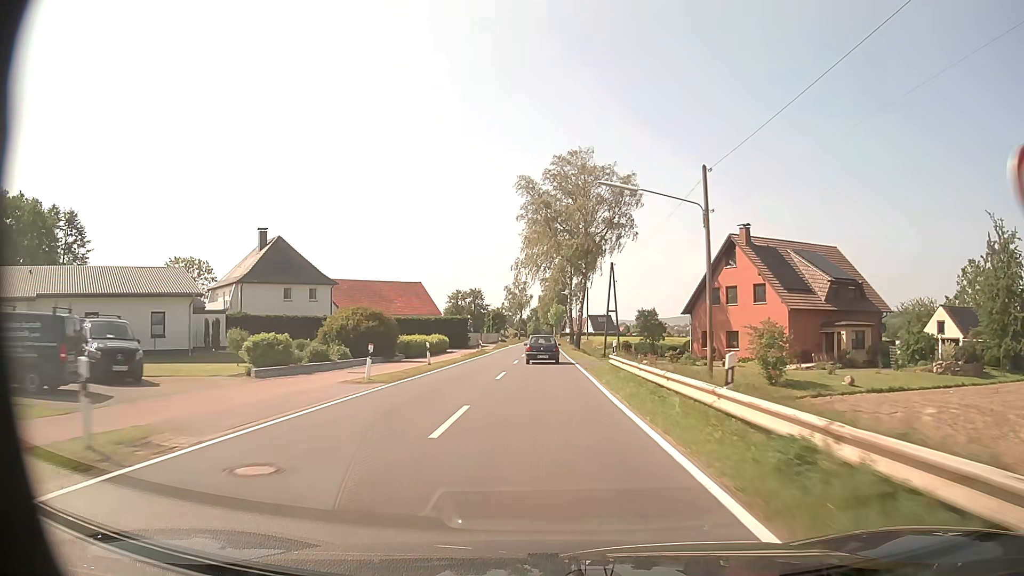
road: tertiary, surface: asphalt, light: Day
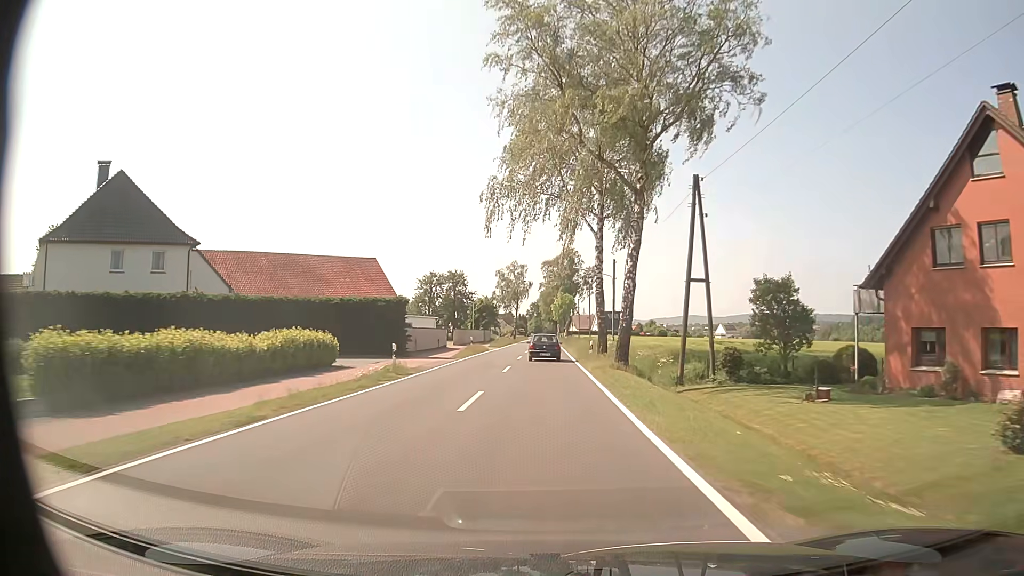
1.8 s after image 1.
(-0.1, +33.1) m; 0°
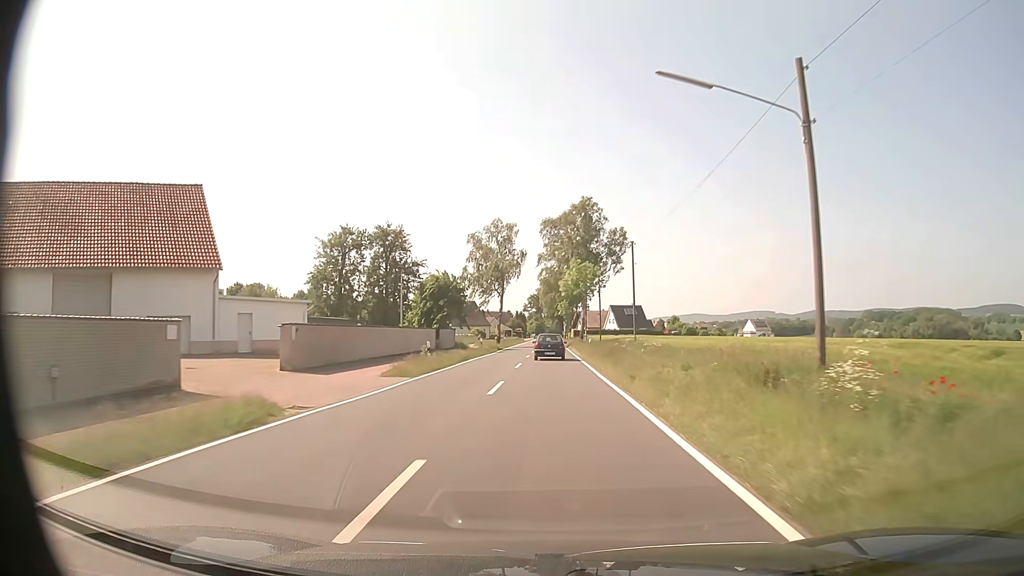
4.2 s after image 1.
(-0.3, +45.1) m; 0°
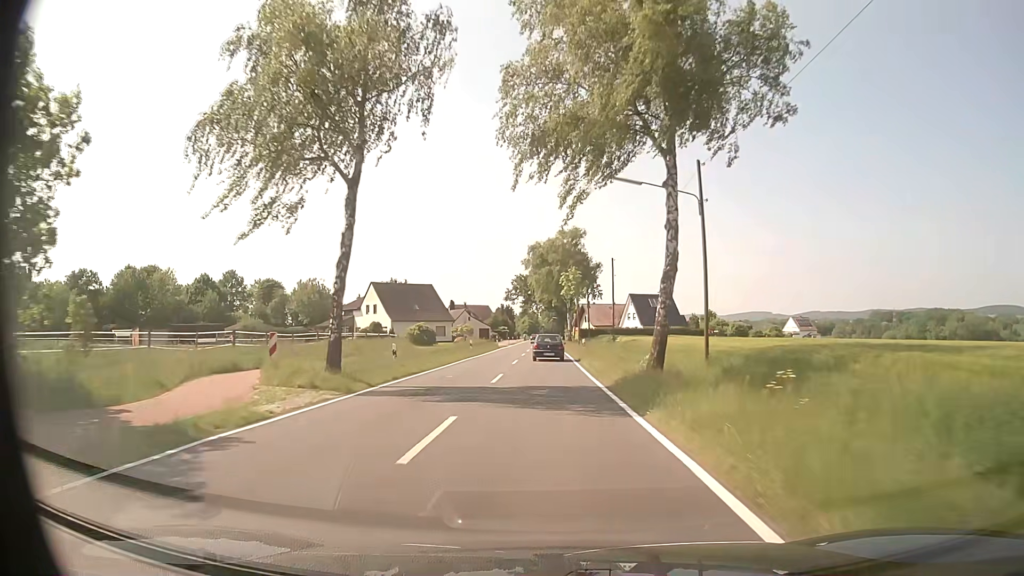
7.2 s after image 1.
(+0.4, +56.4) m; +1°
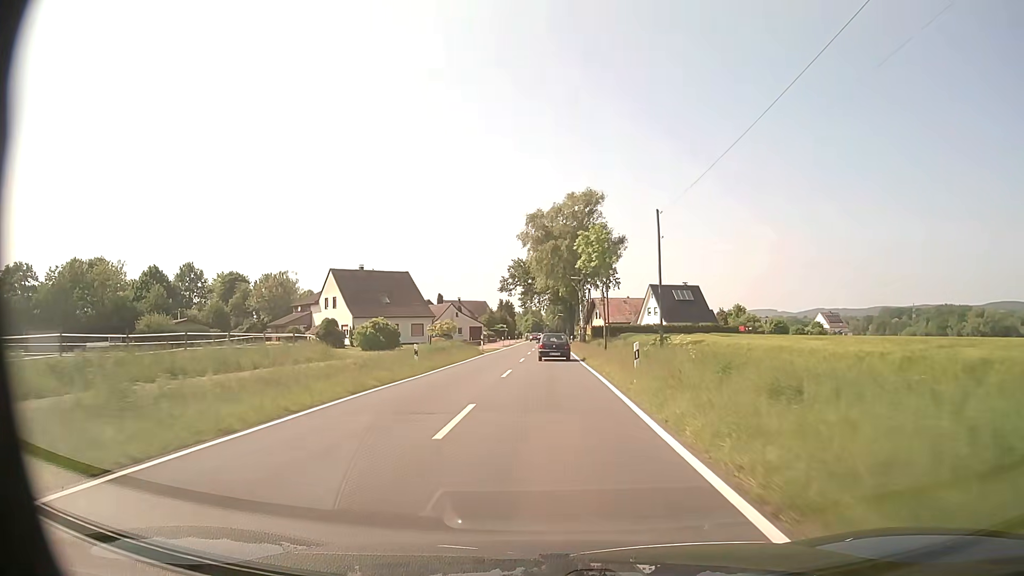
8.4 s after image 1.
(-0.2, +22.4) m; -1°
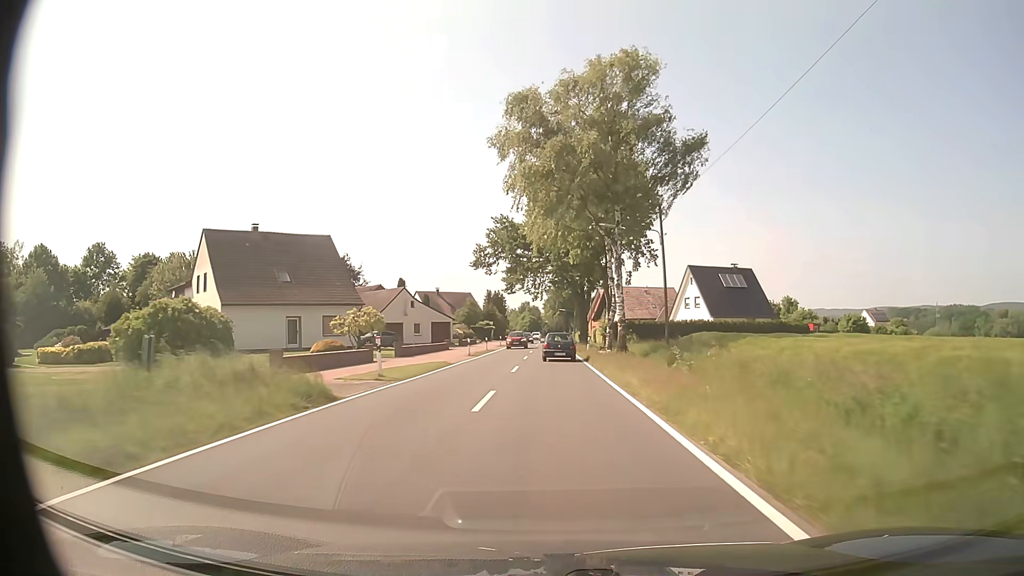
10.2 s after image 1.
(-0.1, +33.1) m; 0°
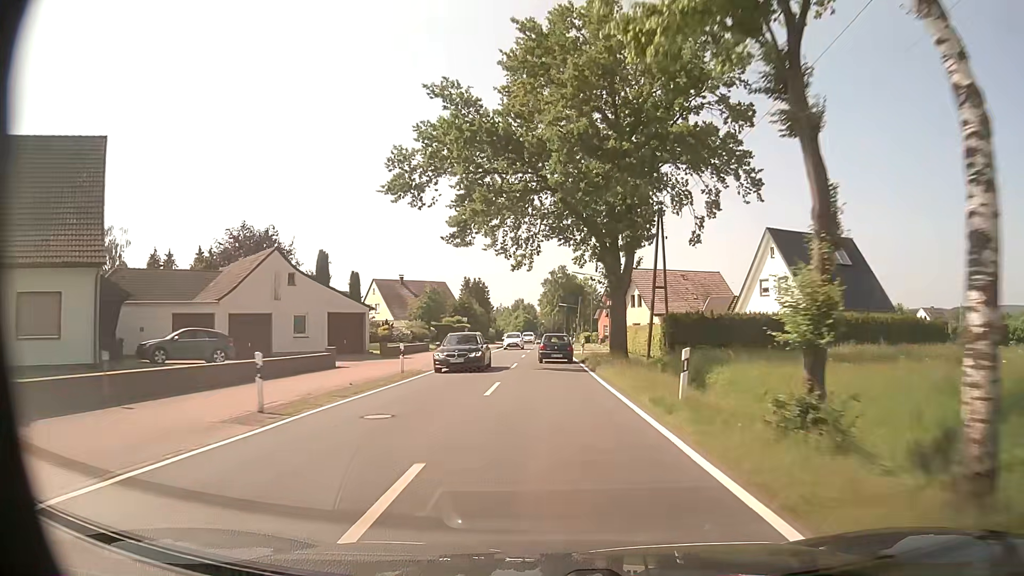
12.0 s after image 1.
(+0.1, +32.4) m; 0°
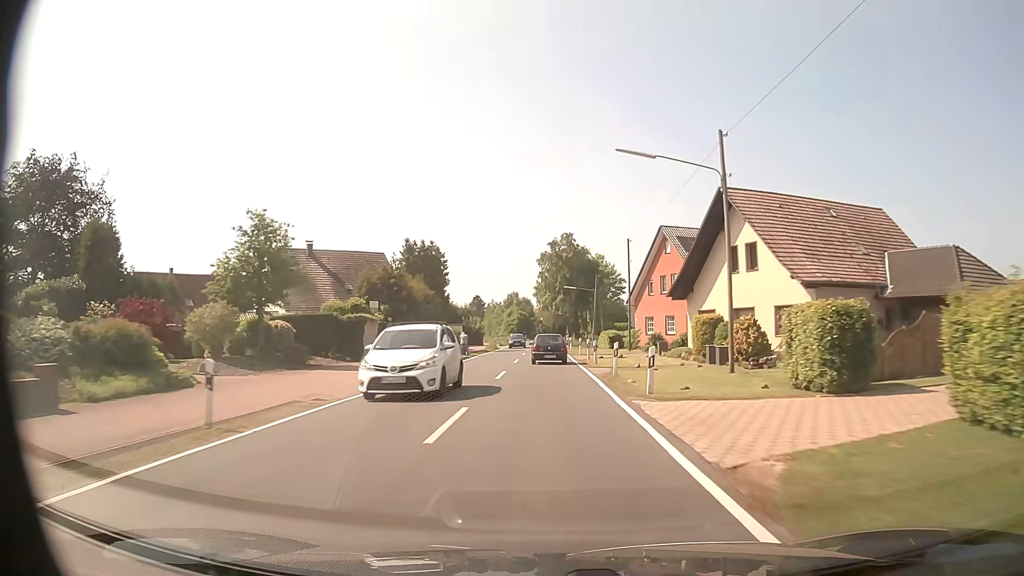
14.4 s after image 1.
(+0.2, +42.7) m; 0°
(0, +10) (0, +20) (0, +30) (0, +40) (0, +50) (0, +60) (0, +70) (0, +80) (0, +90) (0, +100) m
